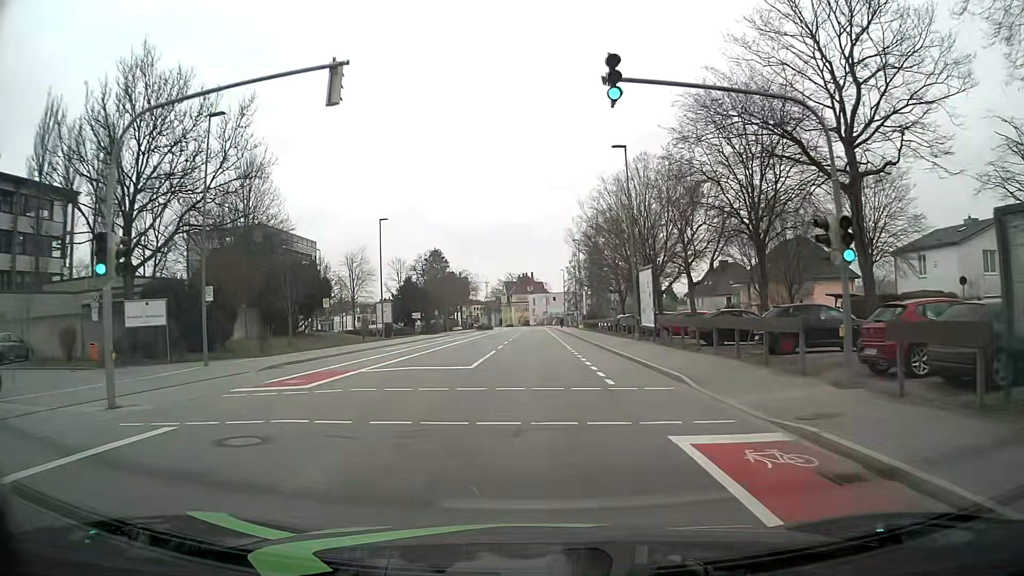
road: tertiary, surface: asphalt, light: Day
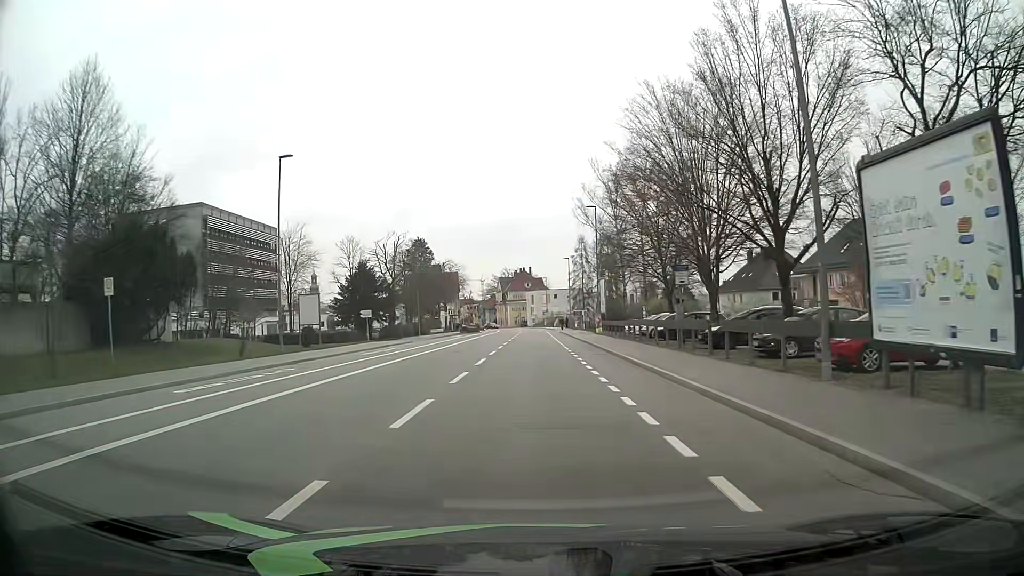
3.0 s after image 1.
(+0.1, +23.4) m; +1°
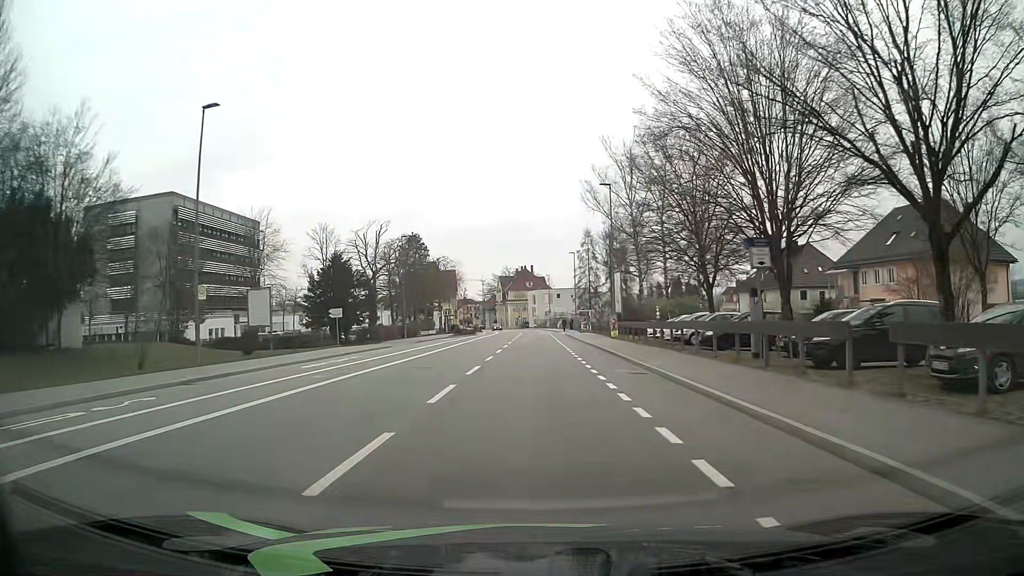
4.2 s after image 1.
(-0.2, +9.4) m; -1°
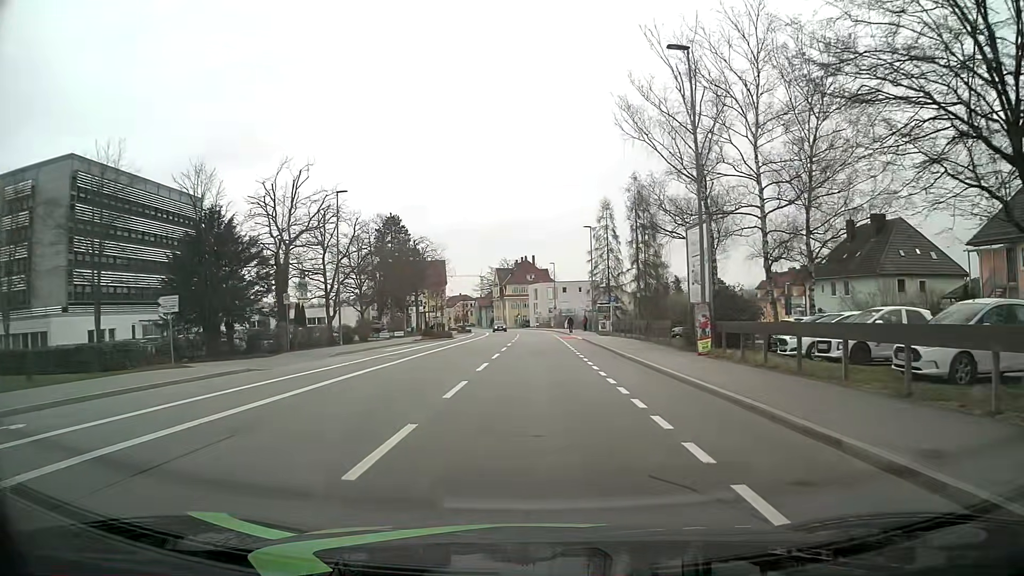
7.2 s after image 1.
(-0.2, +23.4) m; -1°
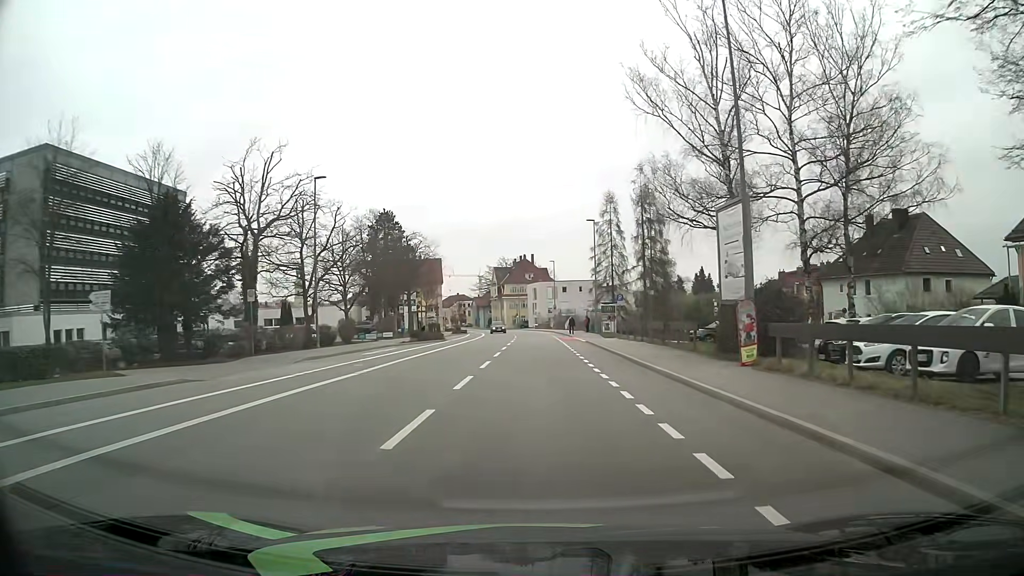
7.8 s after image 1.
(0.0, +4.7) m; 0°
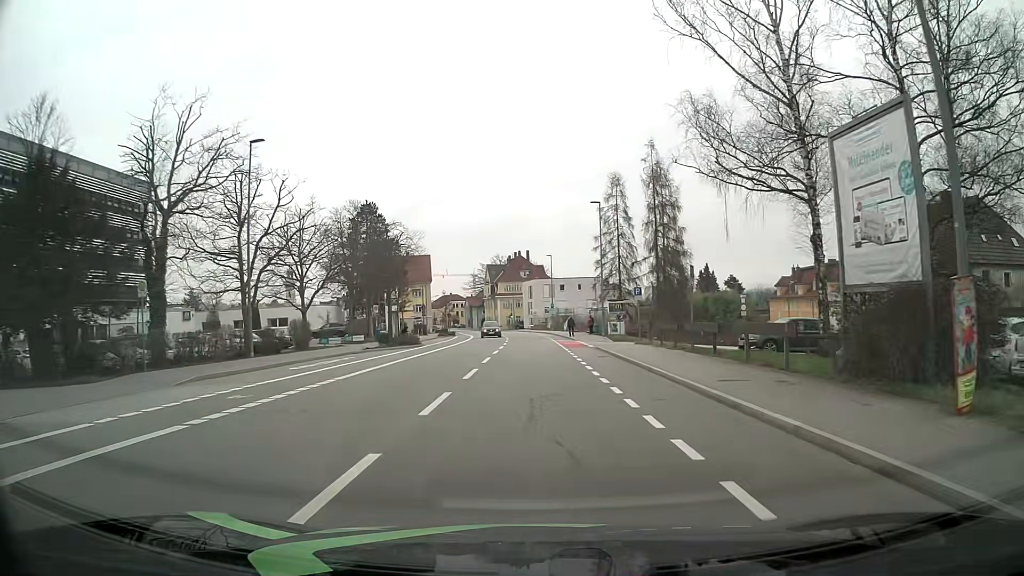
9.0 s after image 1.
(+0.1, +9.4) m; +1°
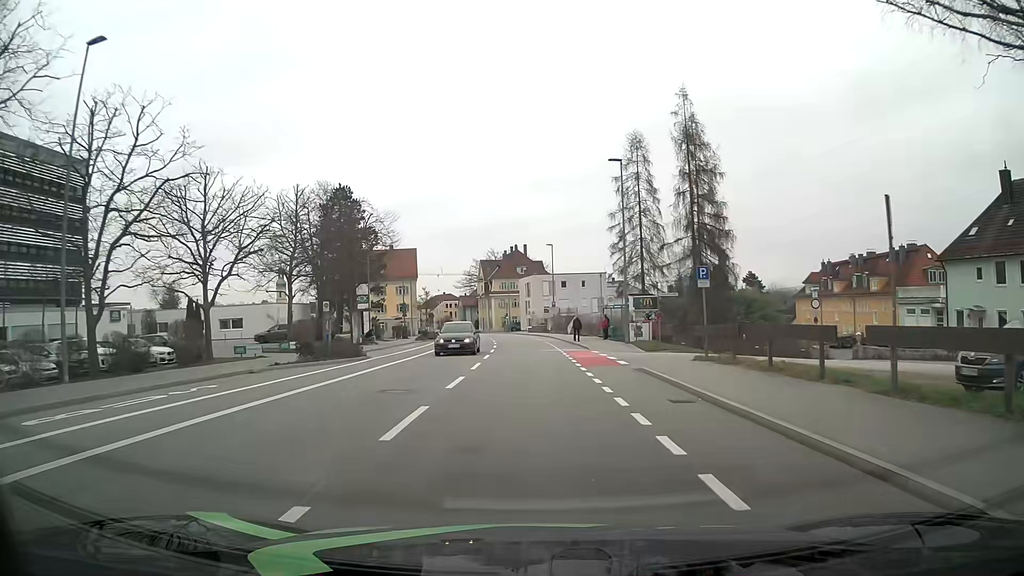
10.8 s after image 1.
(0.0, +14.0) m; +1°
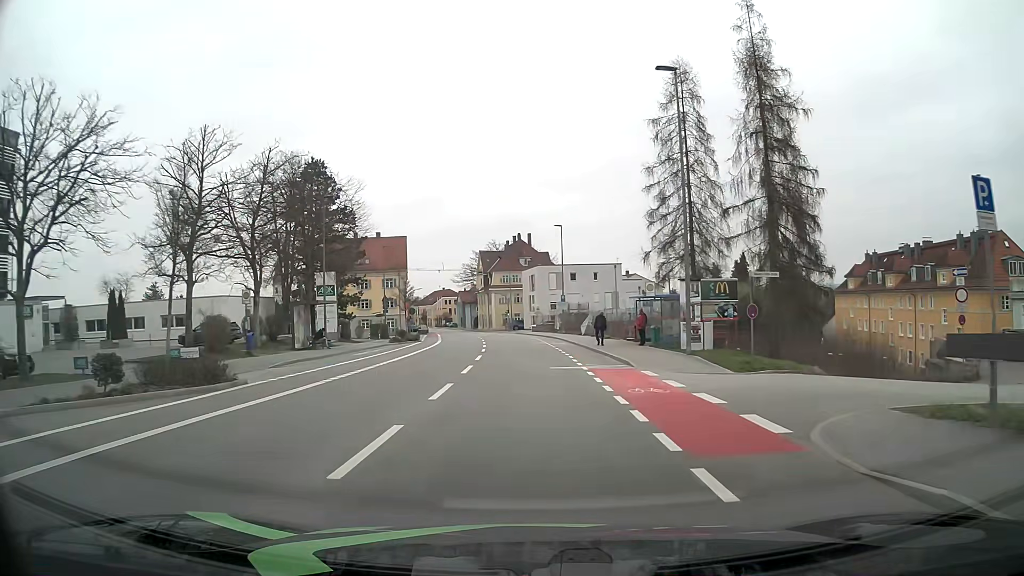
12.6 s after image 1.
(-0.2, +14.0) m; -1°
(0, +10) (0, +20) (0, +30) (-1, +40) (-1, +50) (-2, +60) (-3, +70) (-5, +80) (-6, +90) (-8, +99) m
